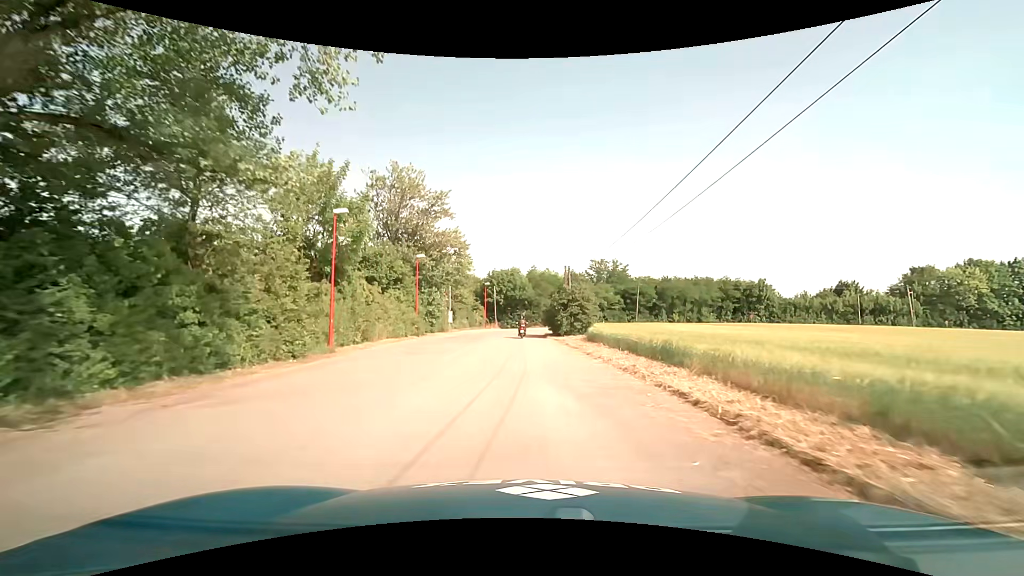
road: service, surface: asphalt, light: Day
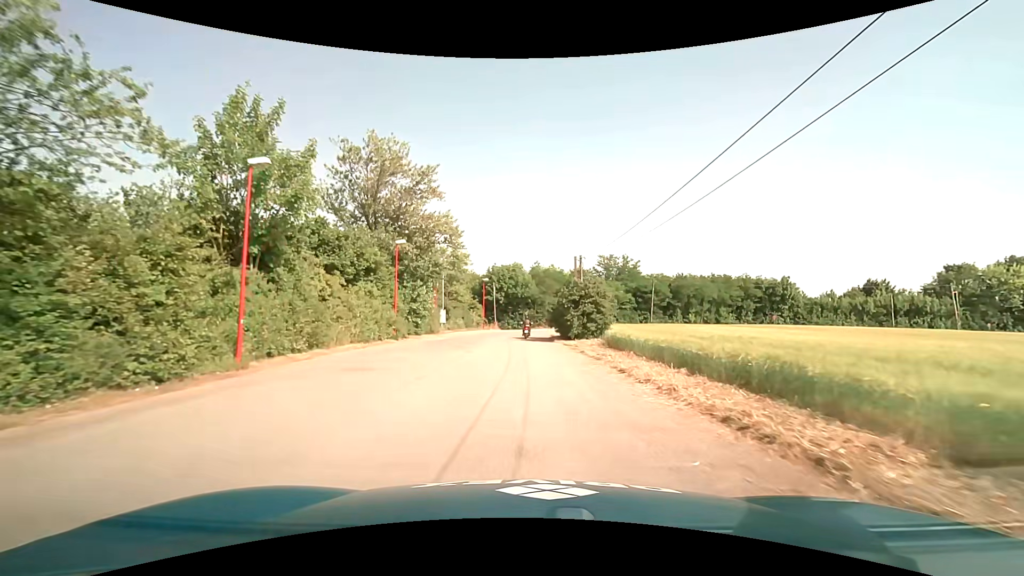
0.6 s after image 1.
(-0.1, +6.7) m; -2°
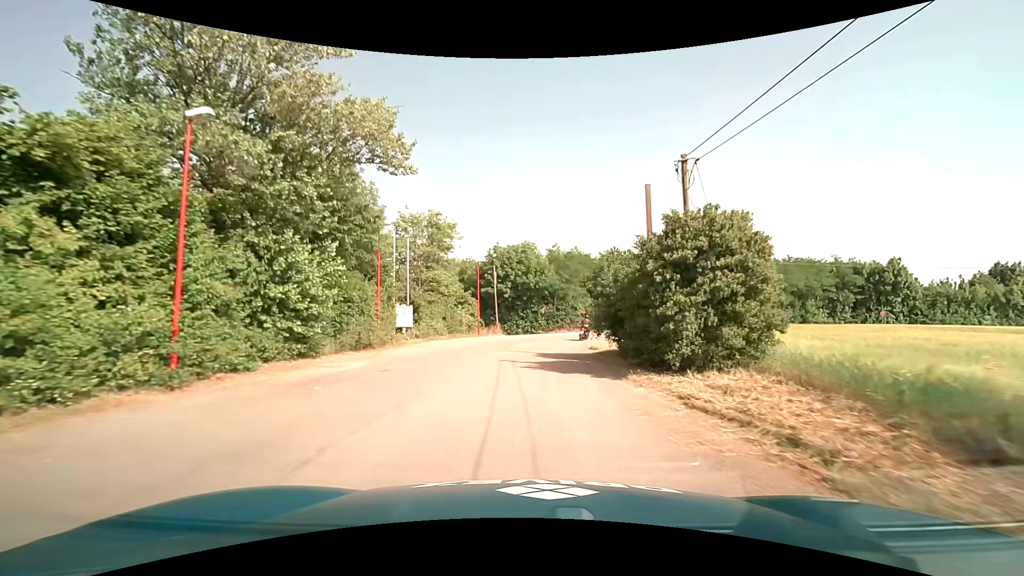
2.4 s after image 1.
(+0.1, +19.9) m; -1°
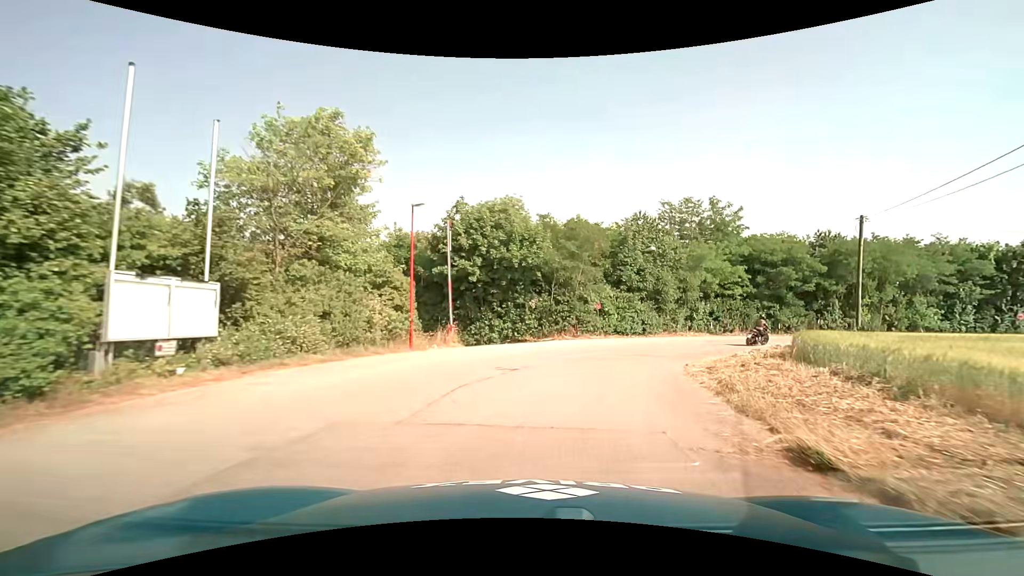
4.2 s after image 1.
(0.0, +18.8) m; +1°
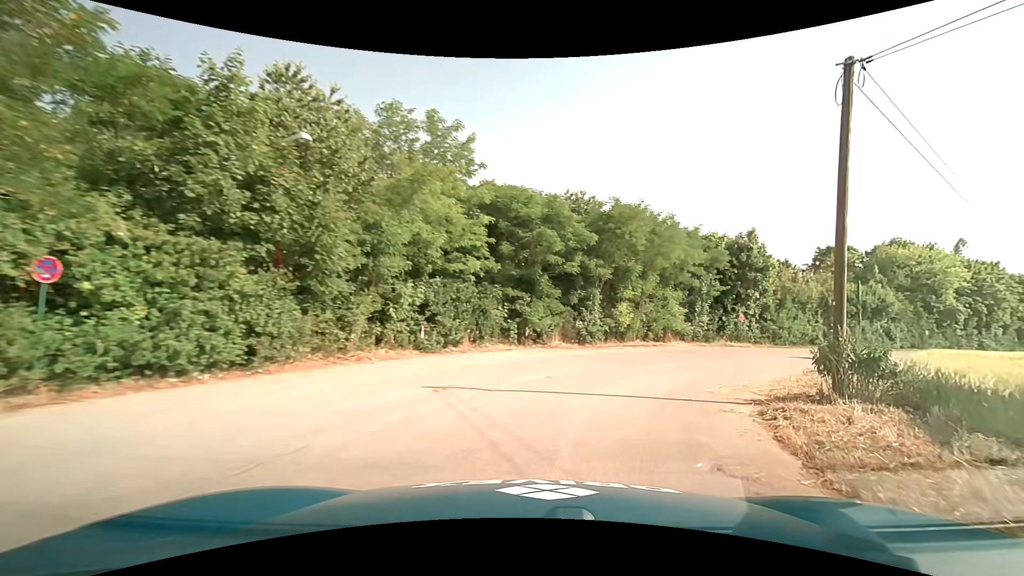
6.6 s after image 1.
(+5.3, +20.9) m; +35°
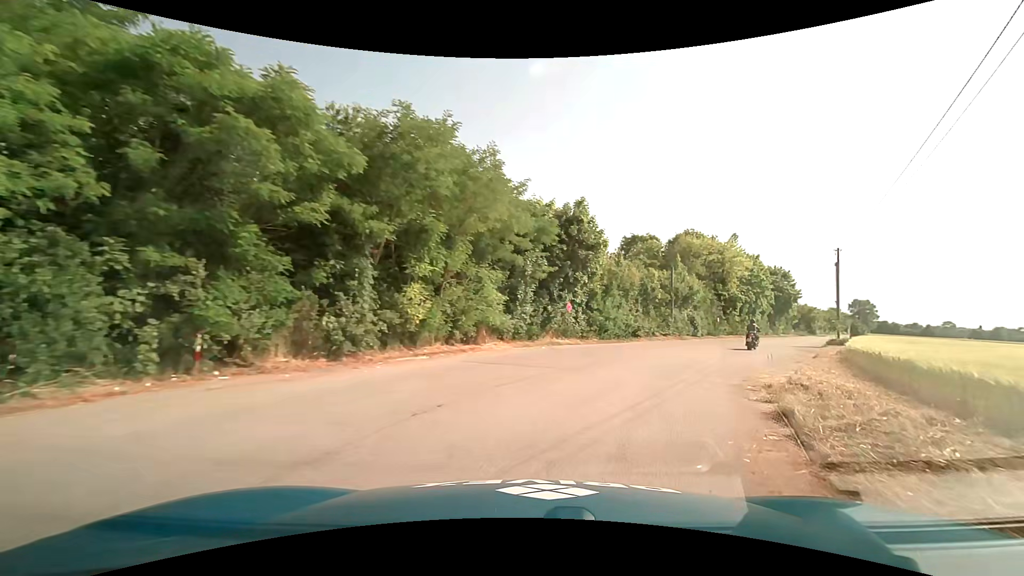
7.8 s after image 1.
(+2.1, +10.5) m; +22°
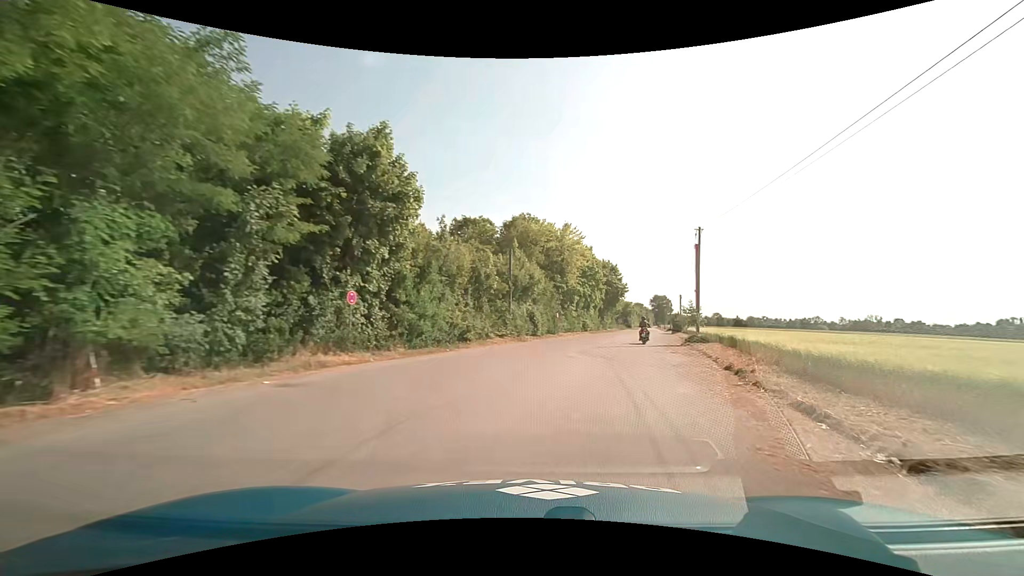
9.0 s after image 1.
(+2.0, +11.0) m; +19°
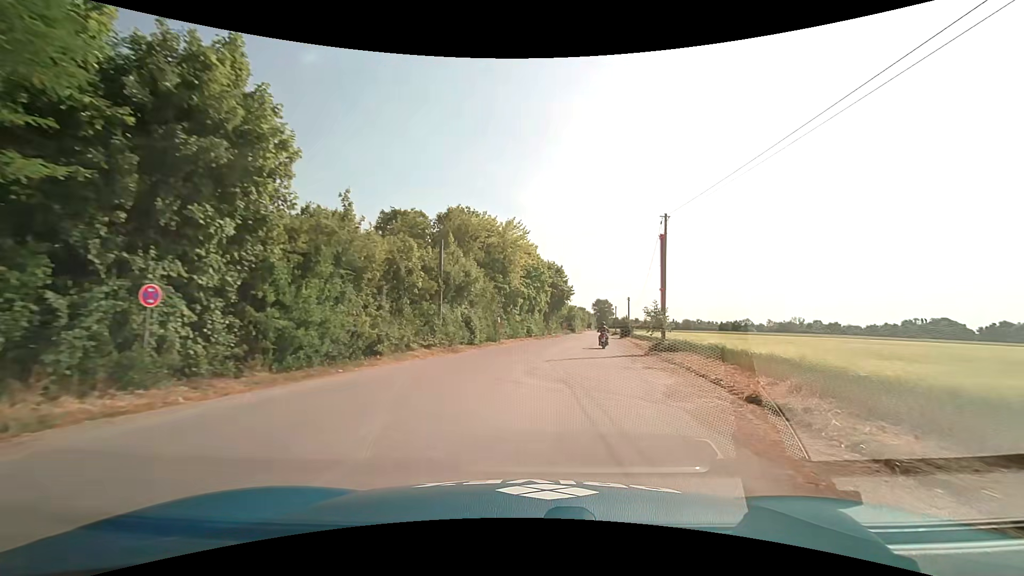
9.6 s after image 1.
(+0.4, +5.8) m; +7°
(+1, +10) (+2, +20) (+4, +30) (+6, +40) (+7, +49) (+9, +59) (+10, +69) (+12, +79) (+13, +89) (+14, +99) m
